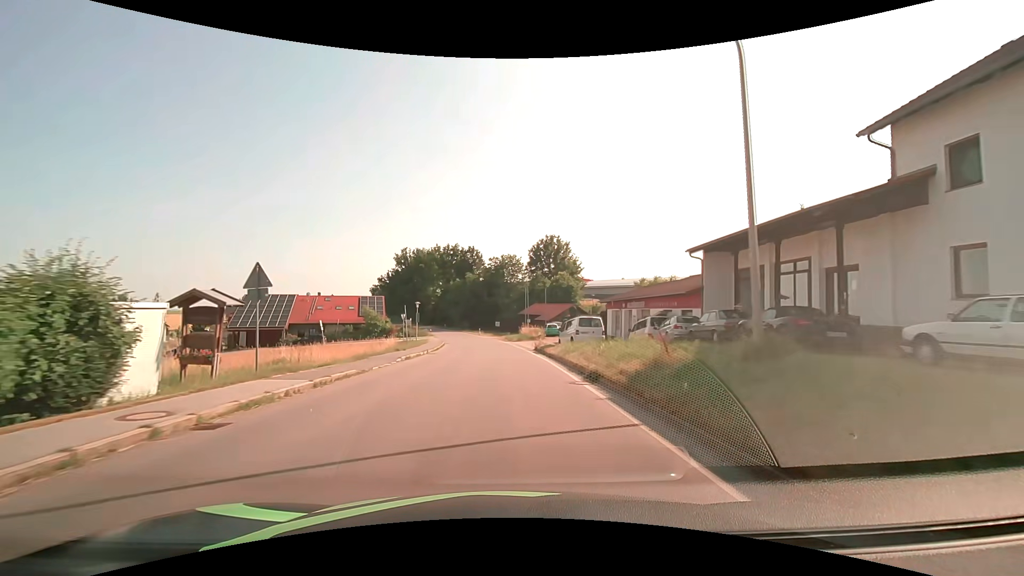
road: tertiary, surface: asphalt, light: Day
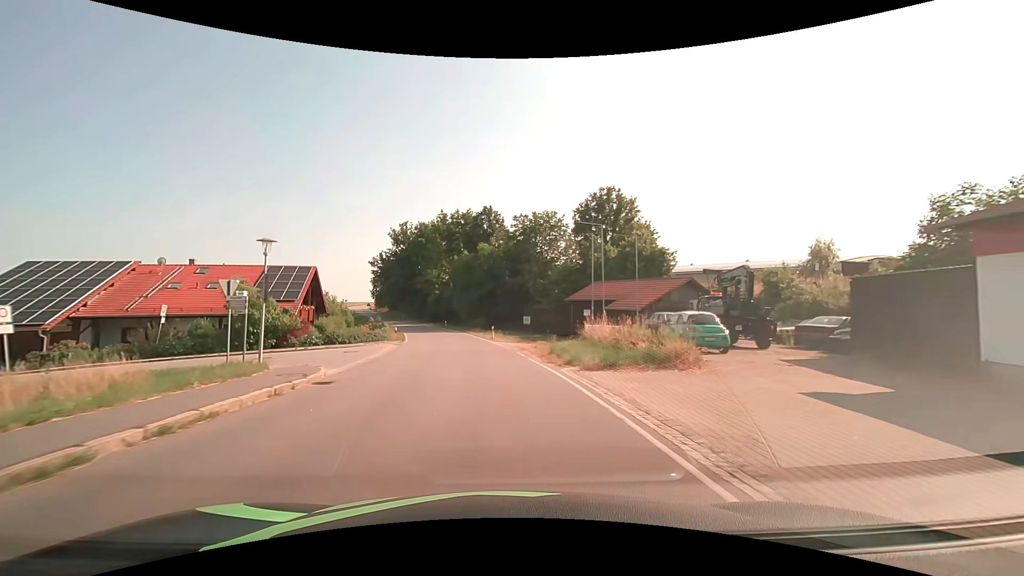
(-0.7, +38.9) m; -3°
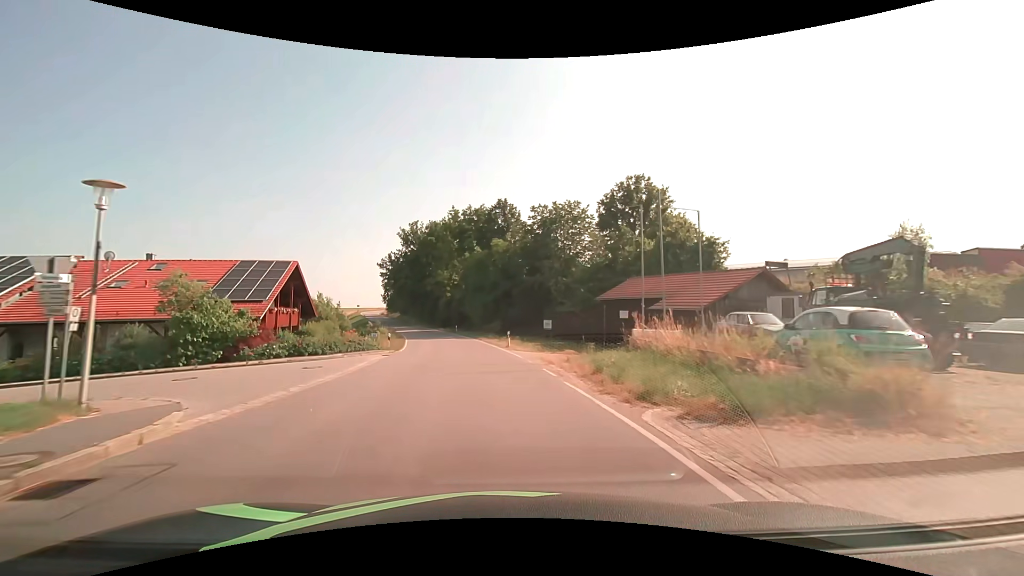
(-0.1, +7.7) m; -2°
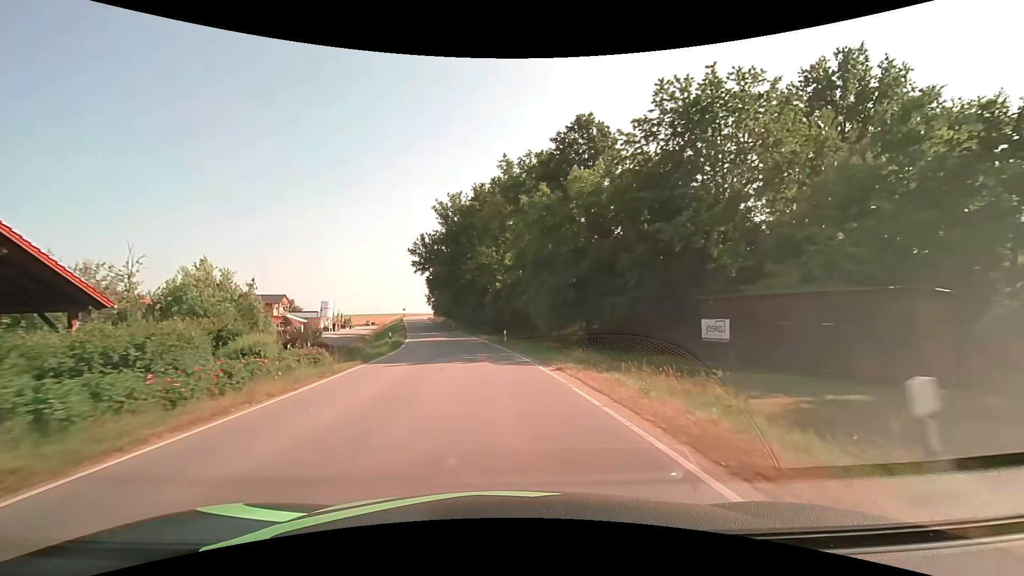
(-1.9, +30.3) m; -7°
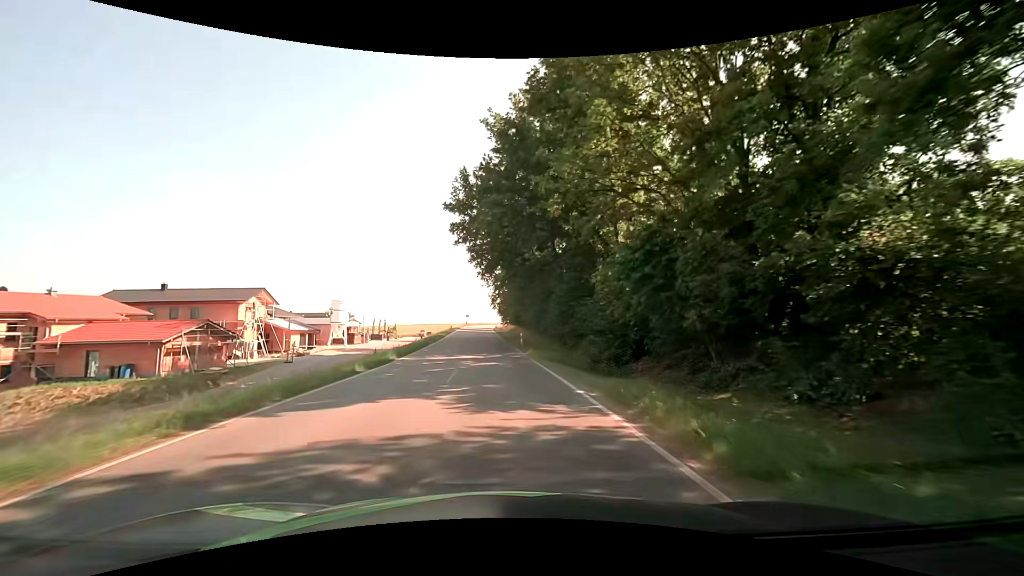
(-3.1, +37.4) m; -9°
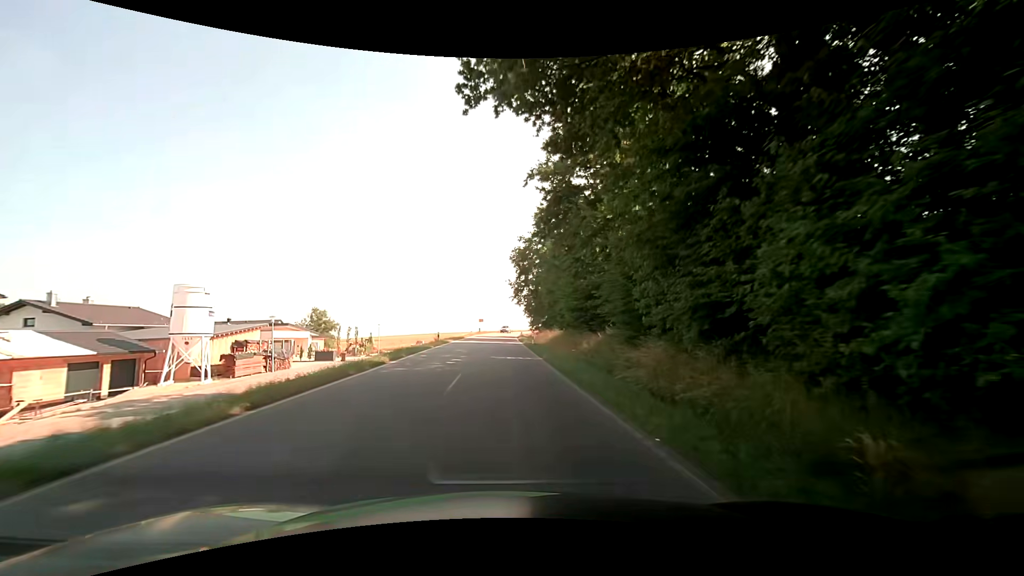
(-1.2, +37.5) m; -3°
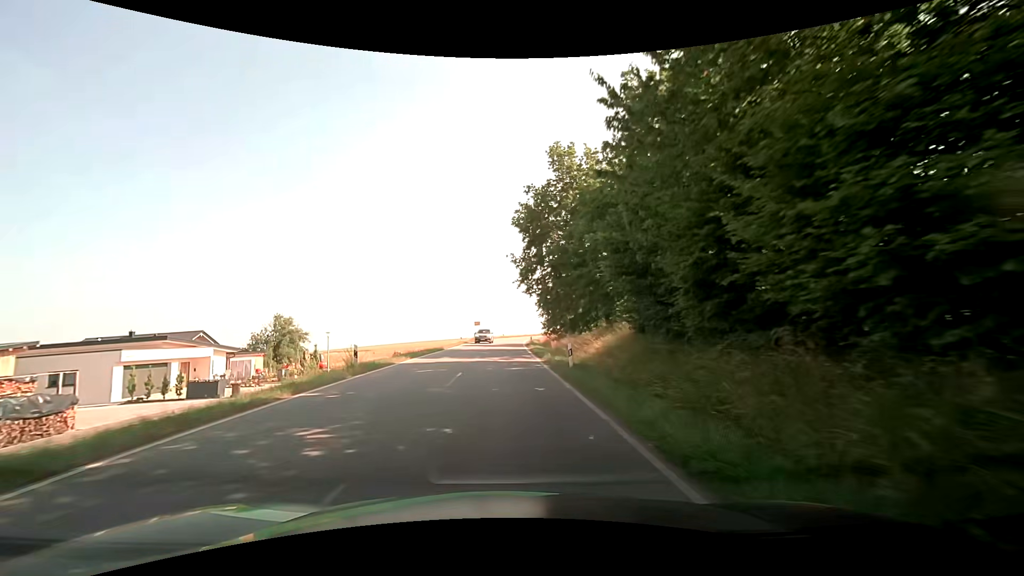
(0.0, +22.5) m; 0°
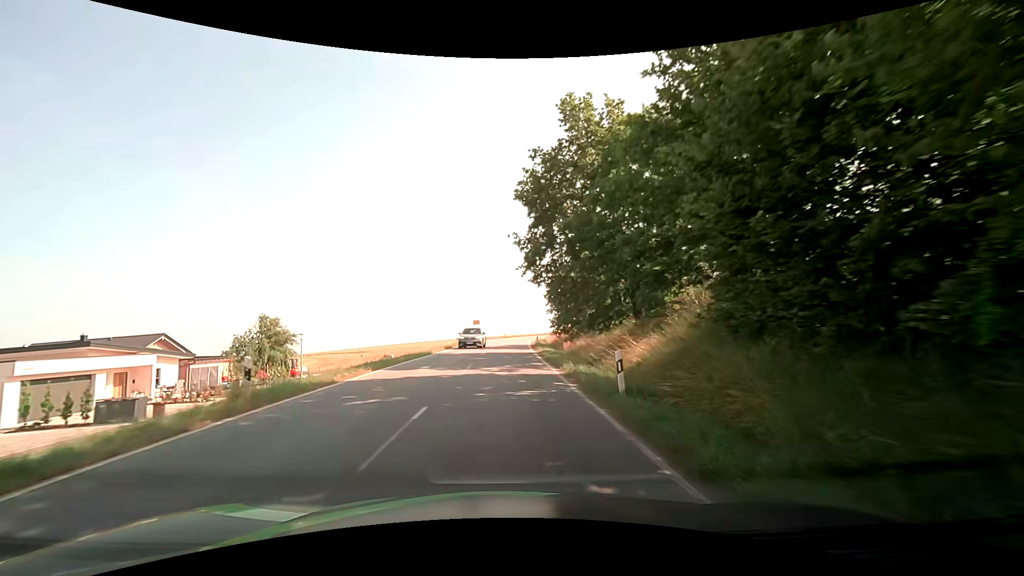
(0.0, +7.5) m; -1°
(0, +10) (0, +20) (0, +30) (0, +40) (0, +50) (+1, +60) (+2, +70) (+3, +80) (+5, +90) (+7, +99) m
